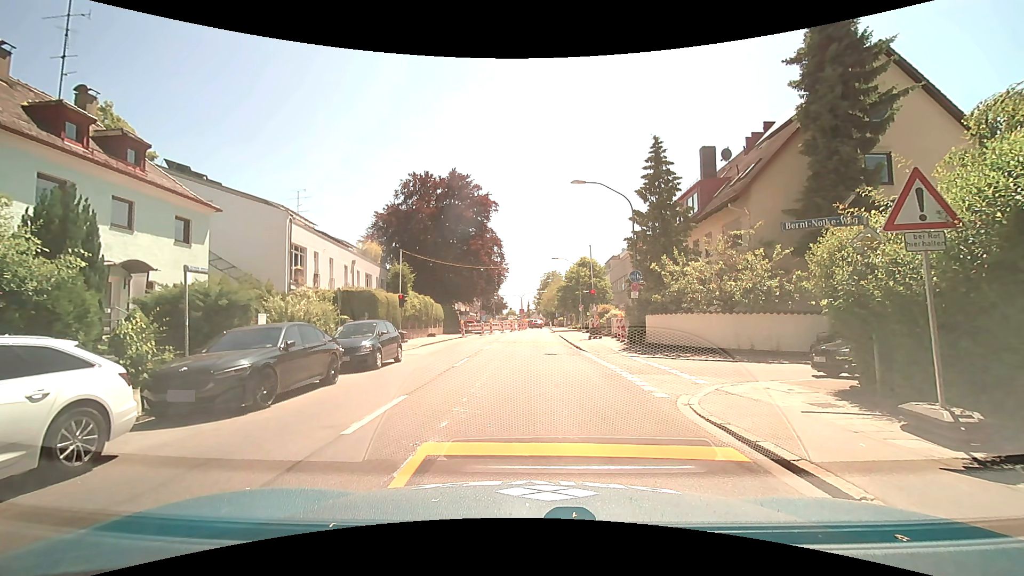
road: secondary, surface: asphalt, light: Day
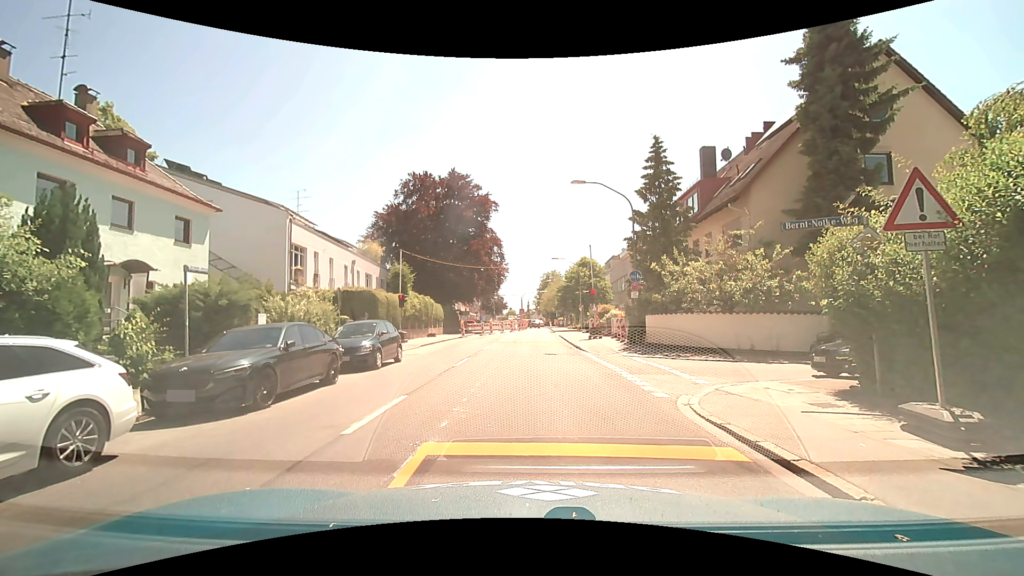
(0.0, 0.0) m; 0°
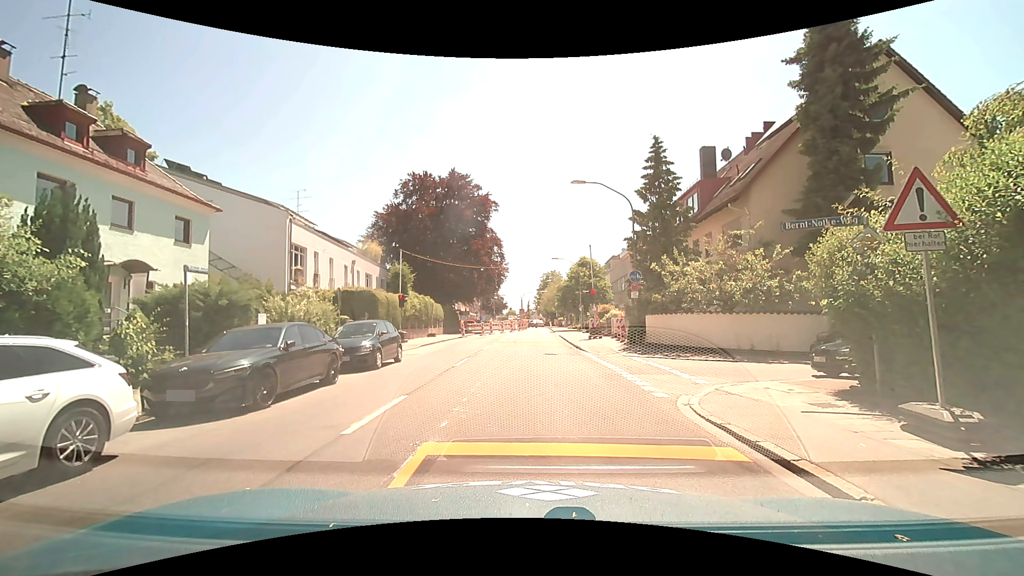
(0.0, 0.0) m; 0°
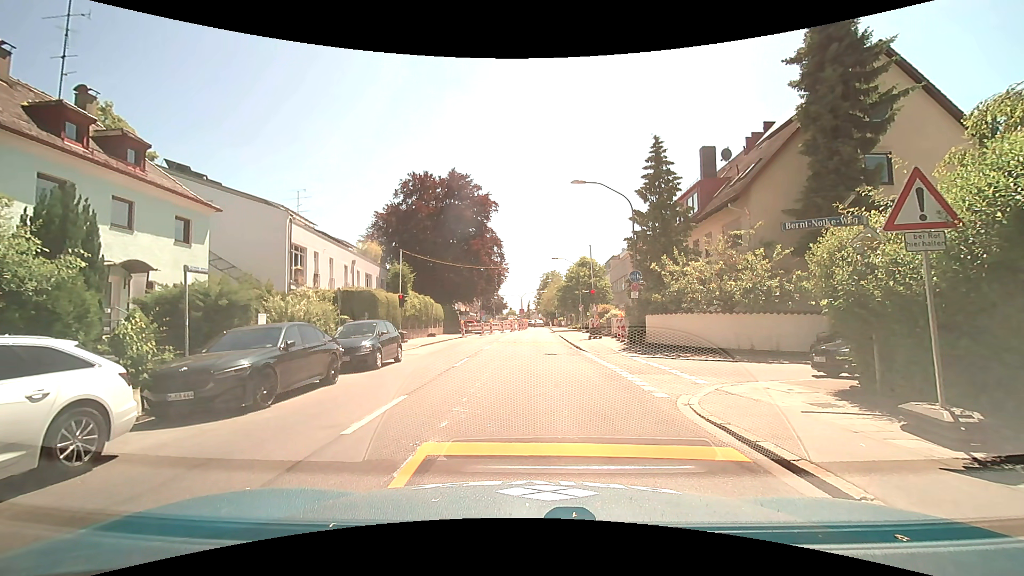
(0.0, 0.0) m; 0°
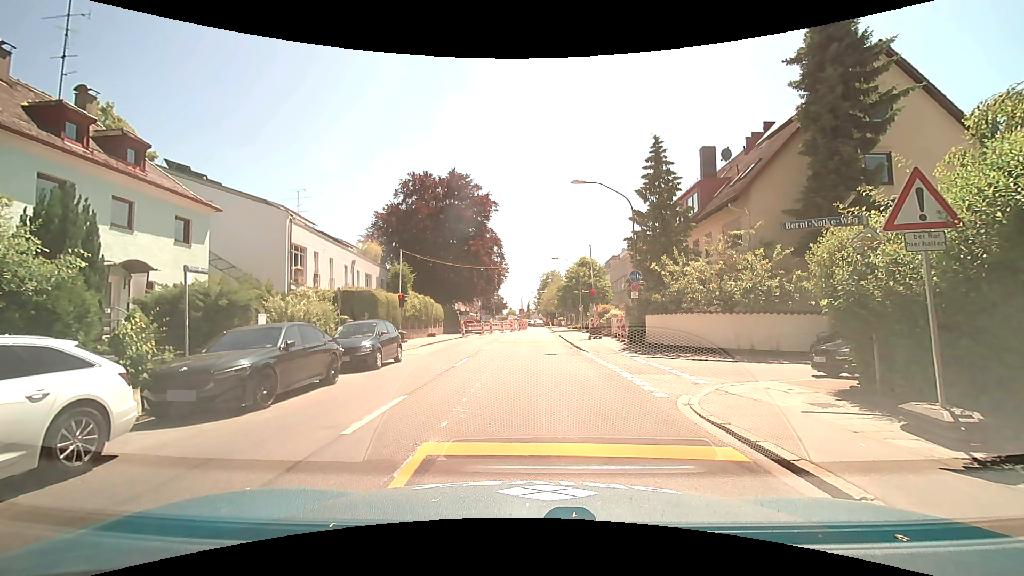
(0.0, 0.0) m; 0°
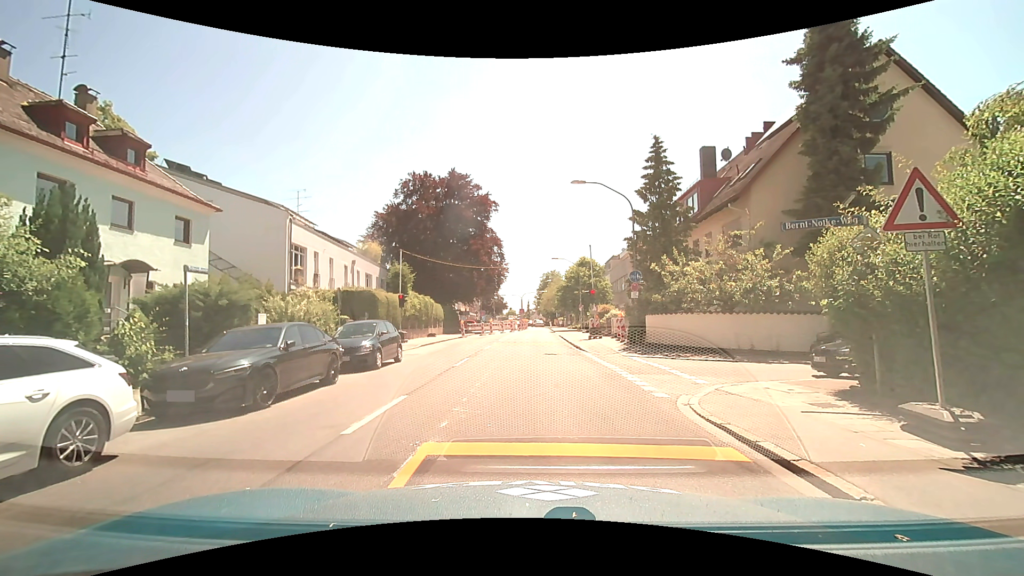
(0.0, 0.0) m; 0°
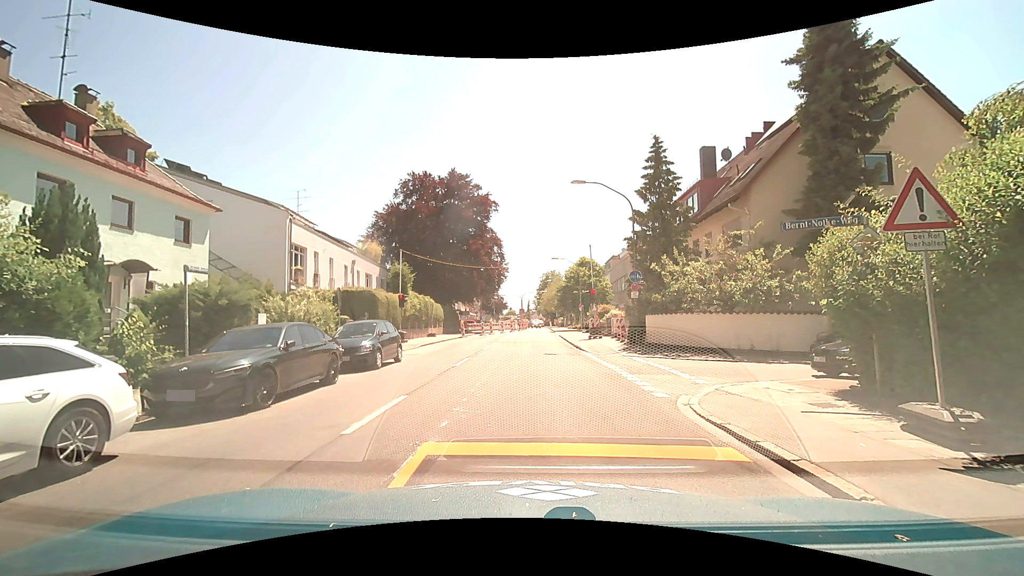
(0.0, 0.0) m; 0°
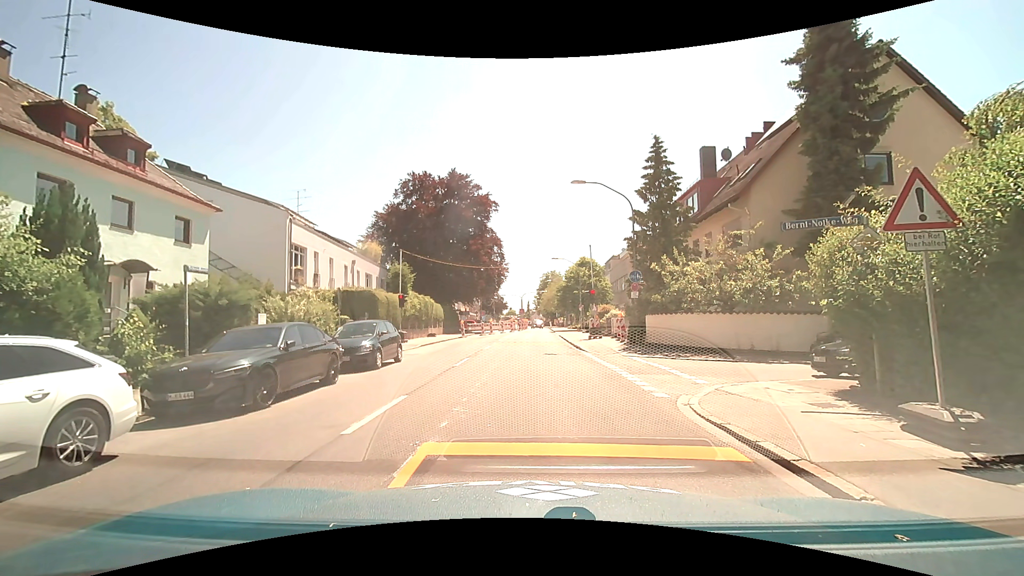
(0.0, 0.0) m; 0°
